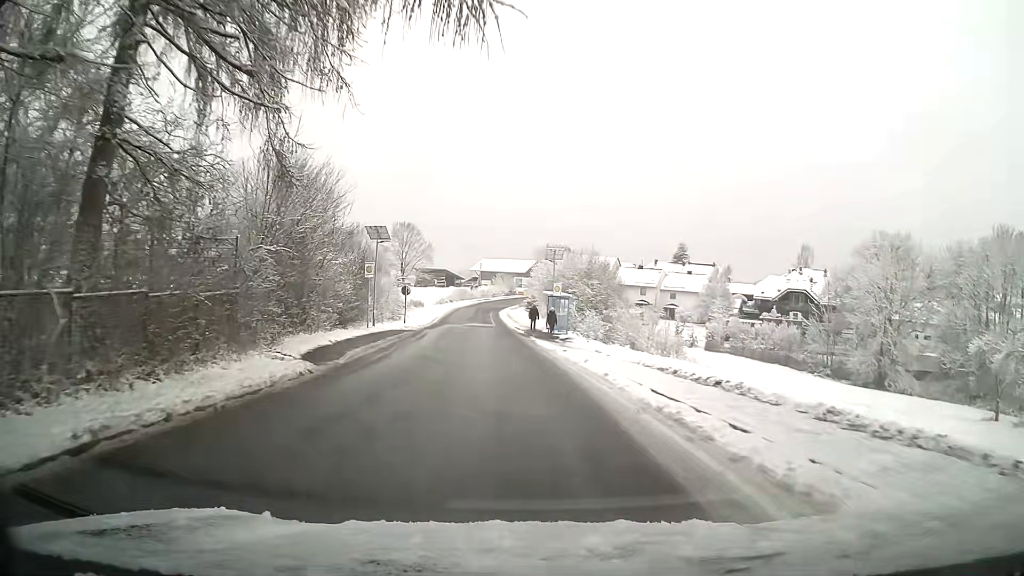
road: unclassified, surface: asphalt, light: Day
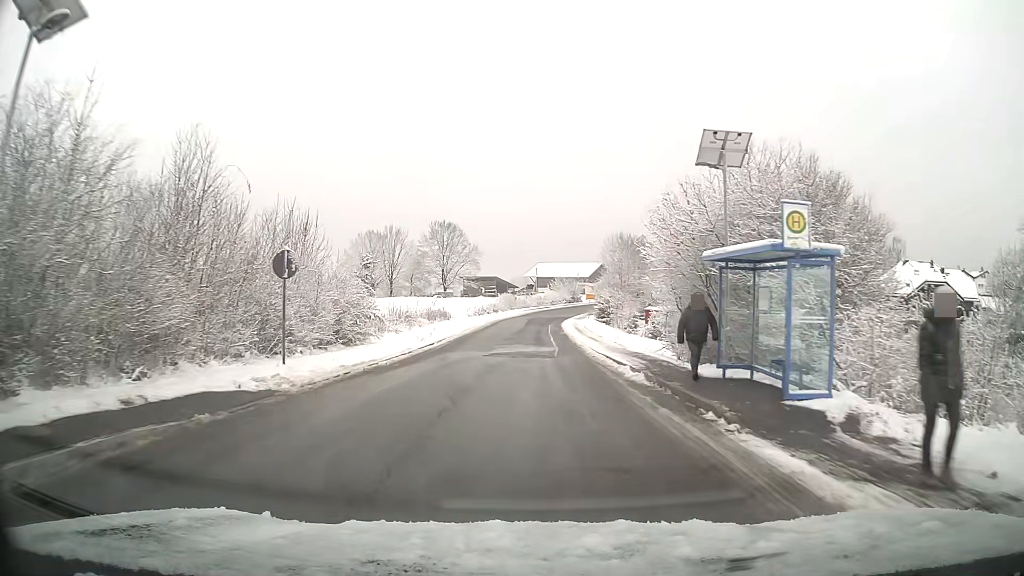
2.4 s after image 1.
(-1.8, +28.4) m; -5°
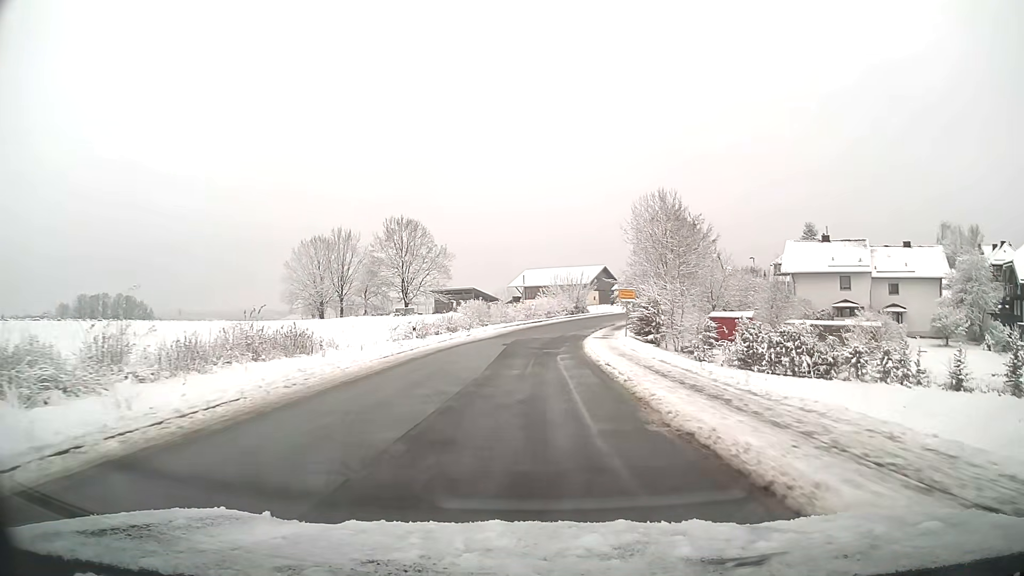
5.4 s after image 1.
(+0.2, +35.7) m; +1°
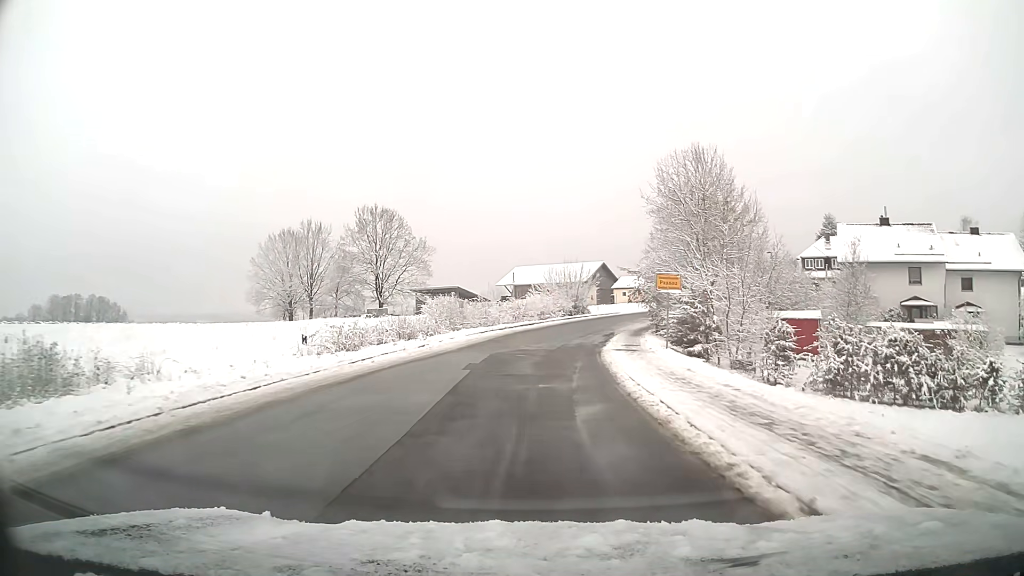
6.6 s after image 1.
(+0.1, +14.0) m; +1°
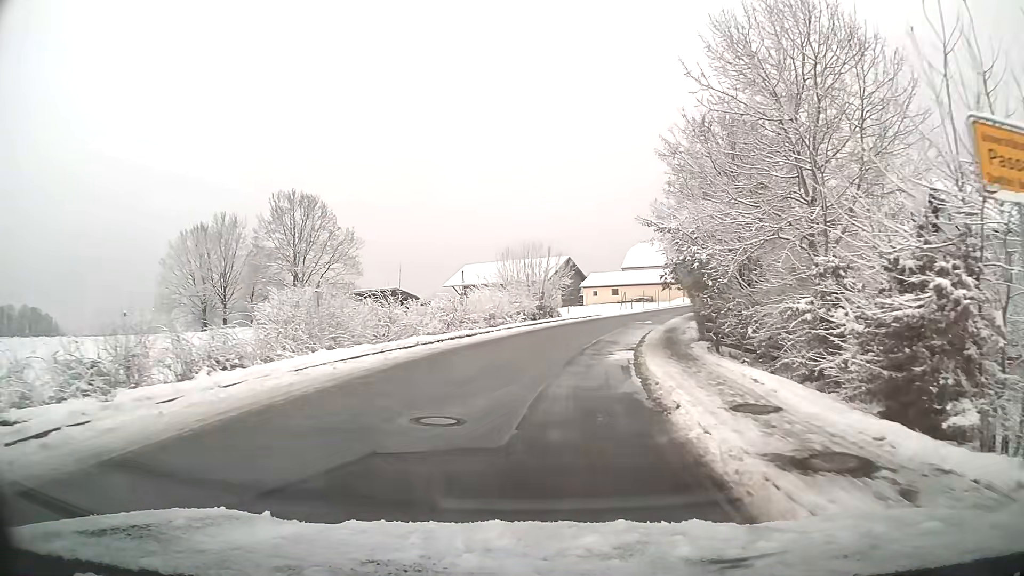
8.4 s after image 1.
(+0.6, +20.1) m; +4°
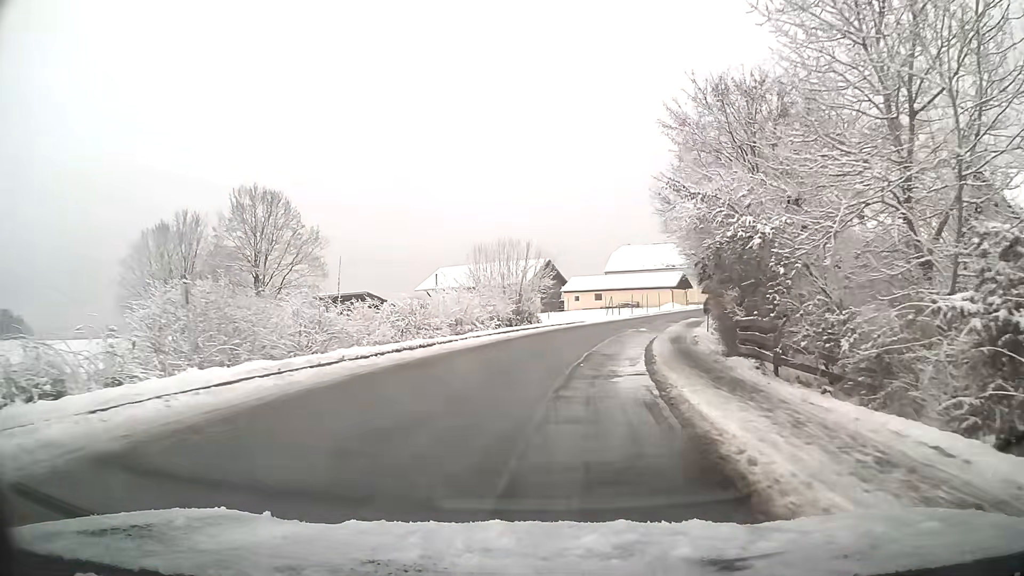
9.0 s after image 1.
(+0.1, +6.4) m; +2°
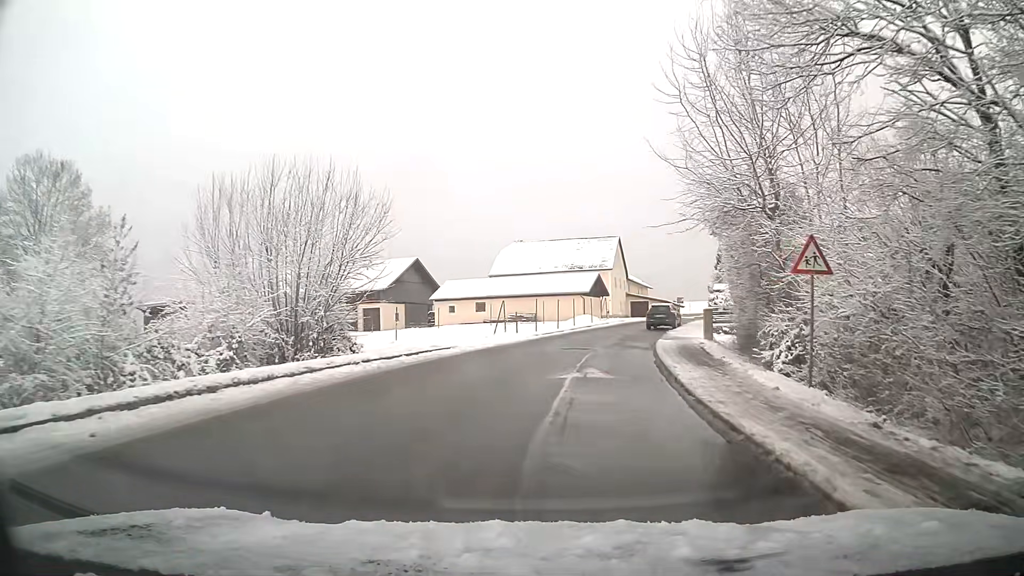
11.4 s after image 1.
(+2.2, +24.2) m; +11°
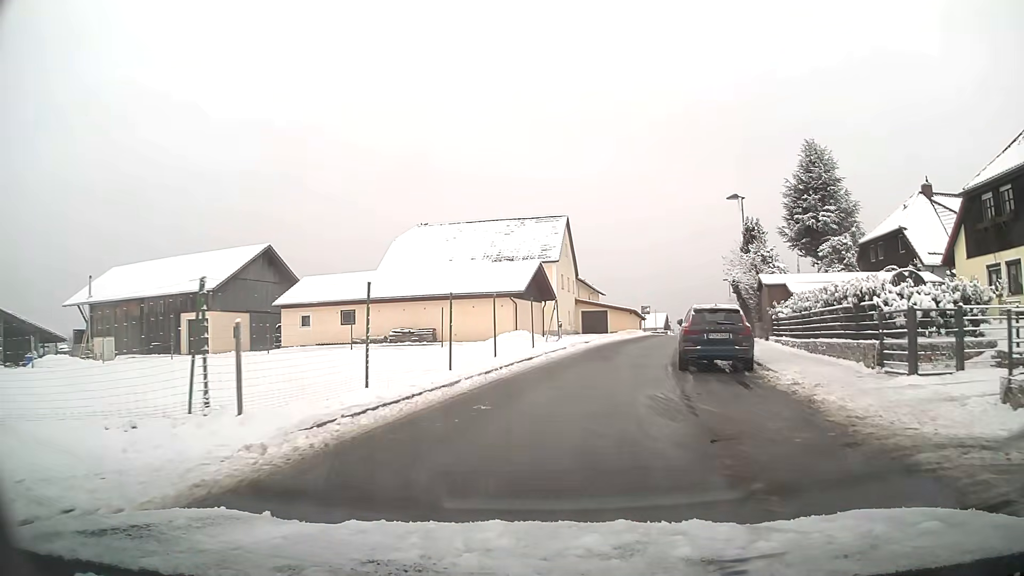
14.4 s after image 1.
(+1.2, +26.2) m; +5°
(0, +10) (+2, +20) (+5, +29) (+8, +39) (+11, +48) (+14, +58) (+16, +68) (+19, +77) (+21, +87) (+24, +97) m
